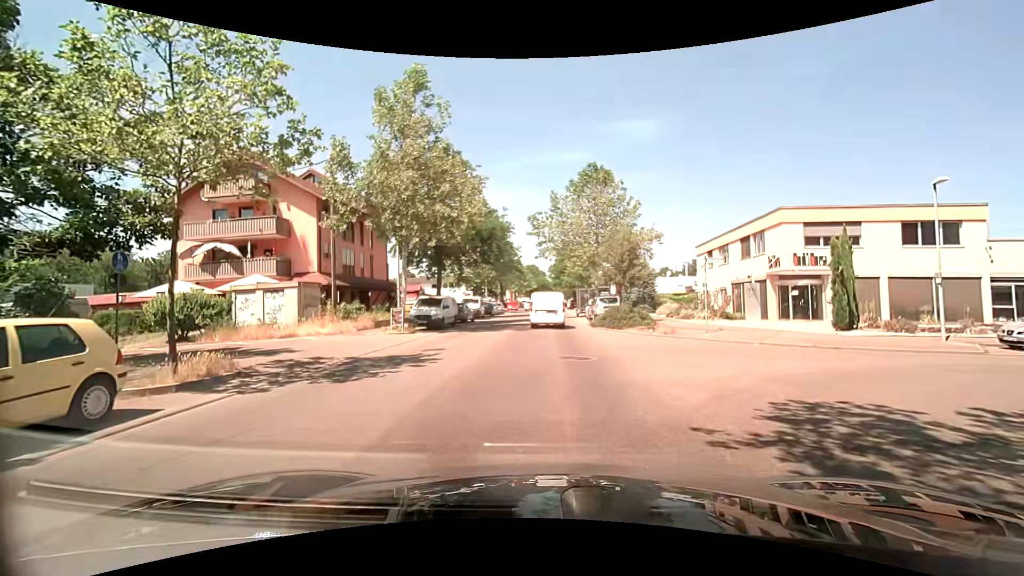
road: unclassified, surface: asphalt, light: Day
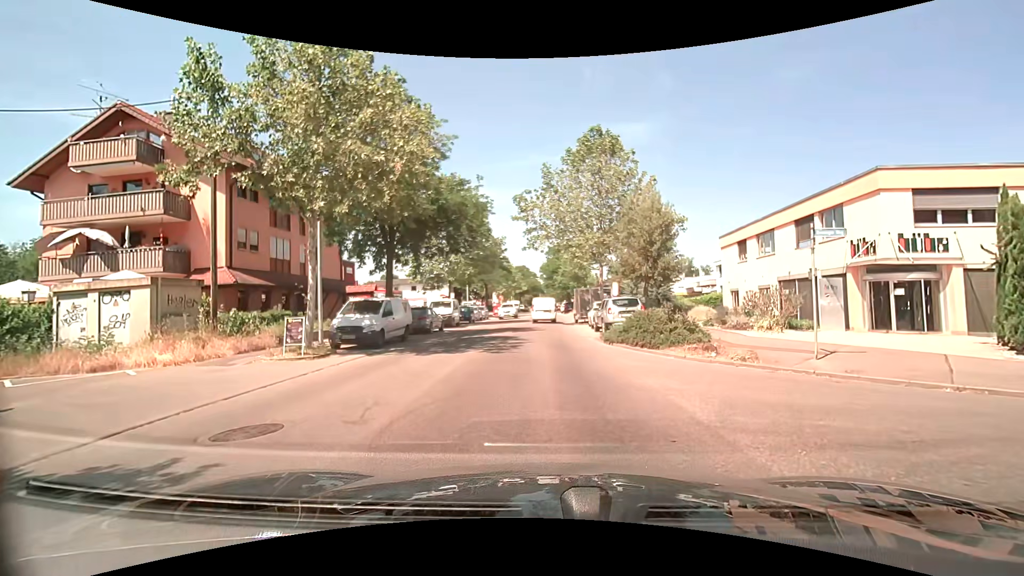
(+0.3, +9.0) m; +2°
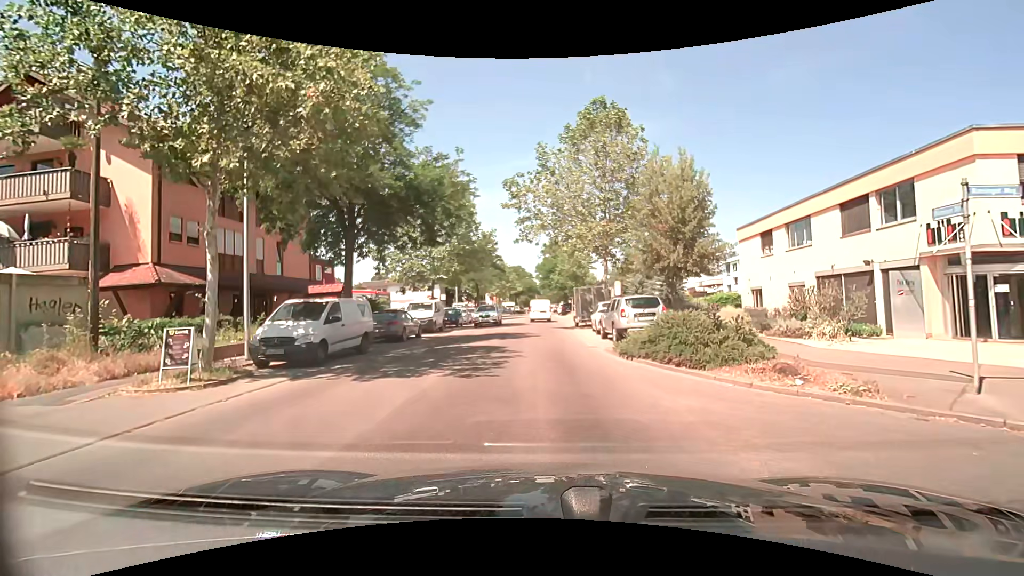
(0.0, +4.7) m; +1°
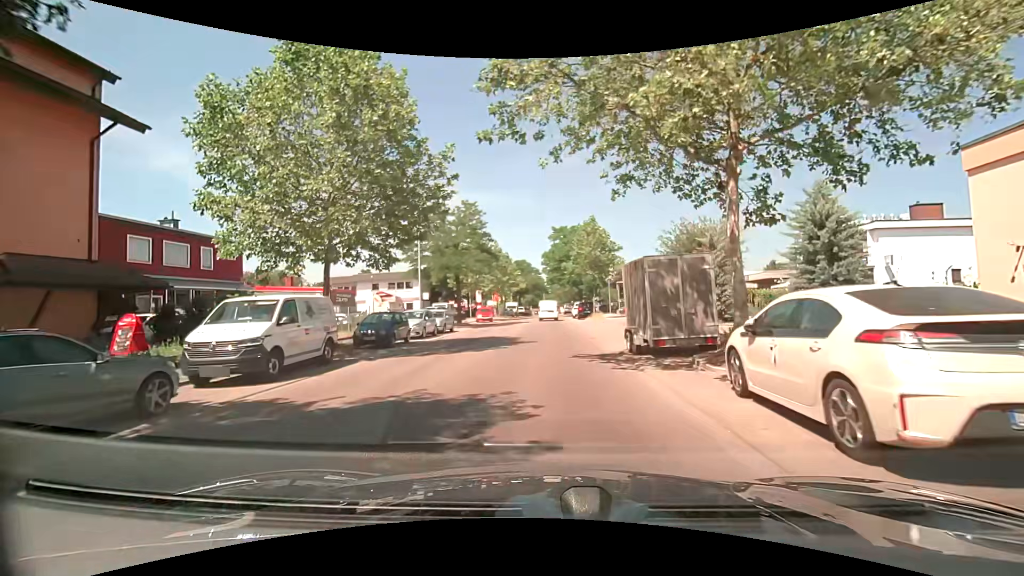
(-0.4, +18.4) m; -2°
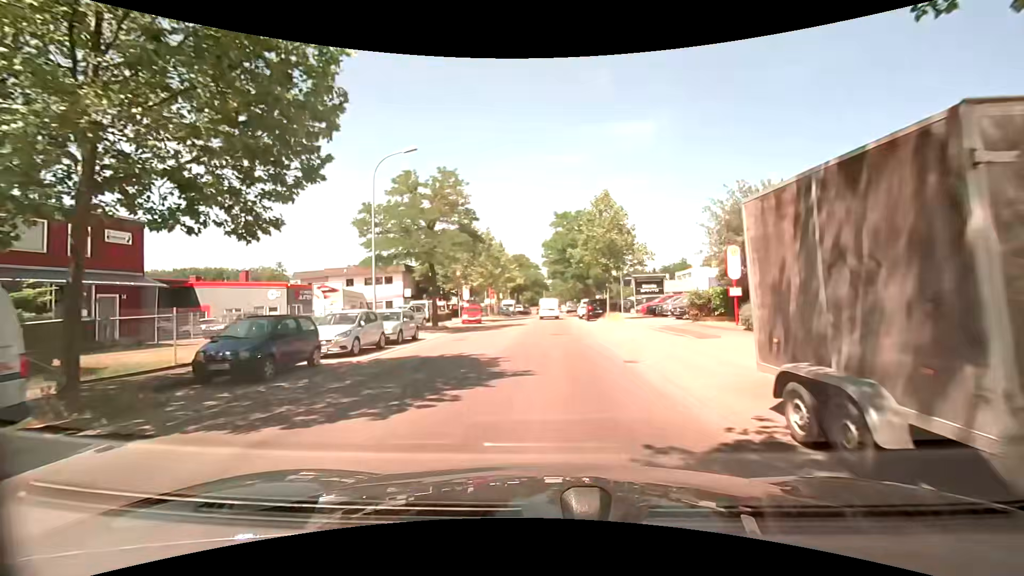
(+0.1, +9.2) m; 0°
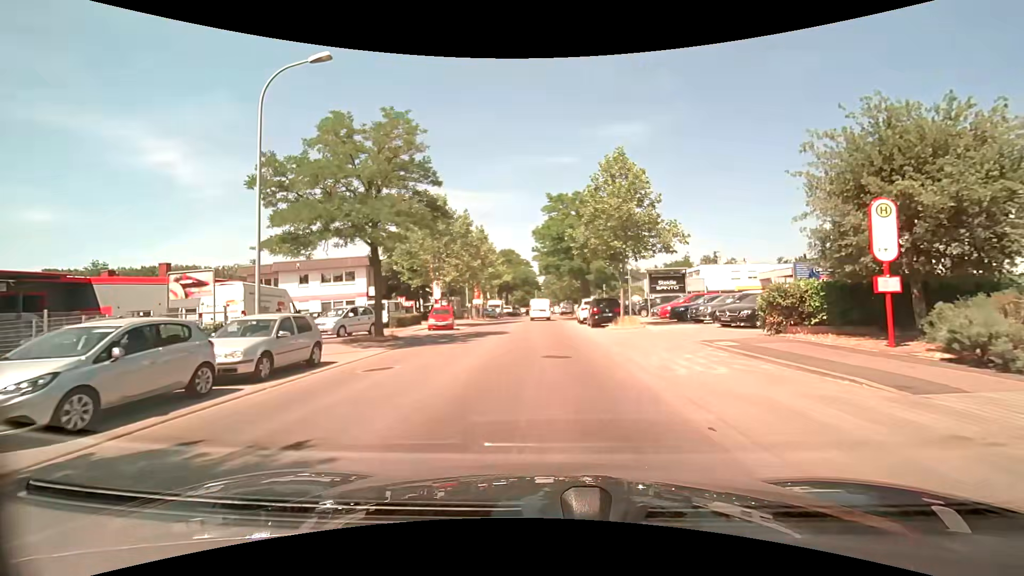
(+0.1, +9.4) m; +1°
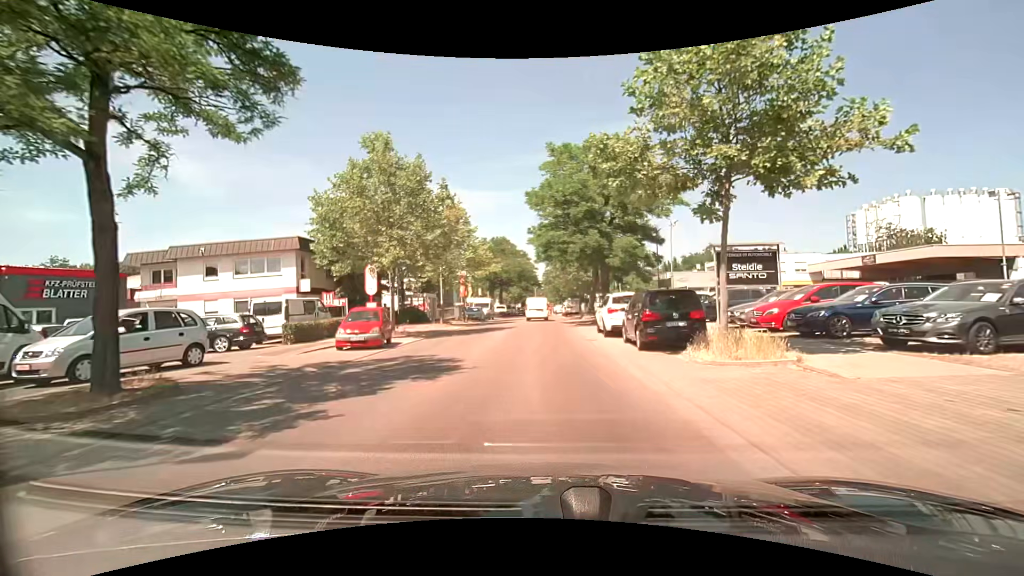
(+0.1, +14.0) m; 0°
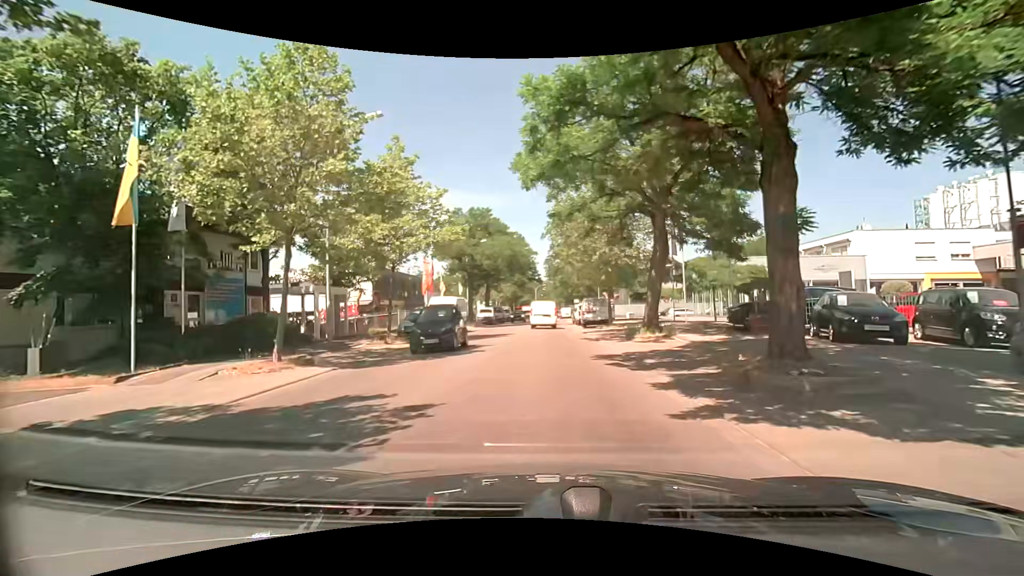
(0.0, +22.8) m; +1°
